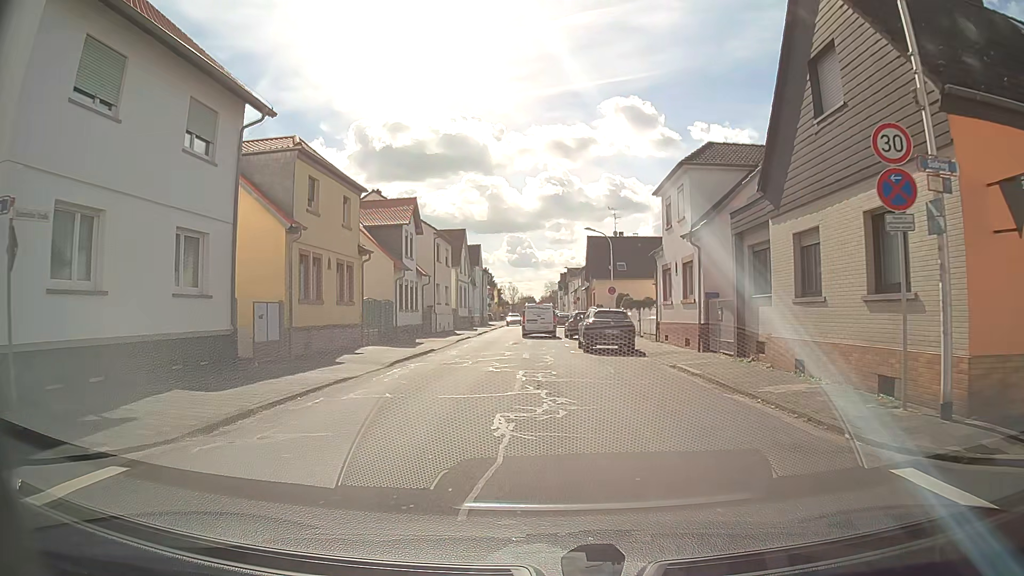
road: tertiary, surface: asphalt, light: Day
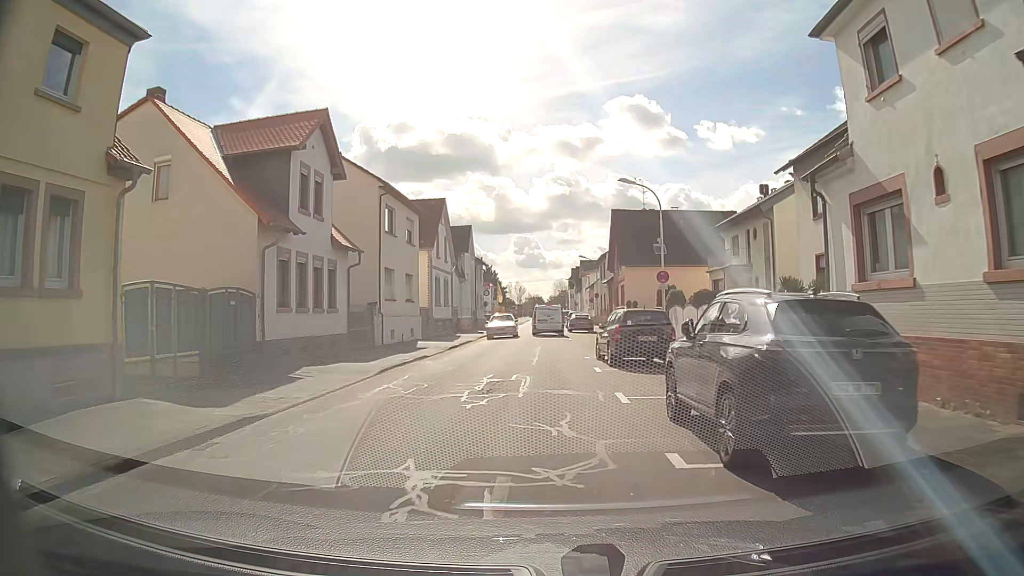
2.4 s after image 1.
(+0.1, +17.9) m; 0°
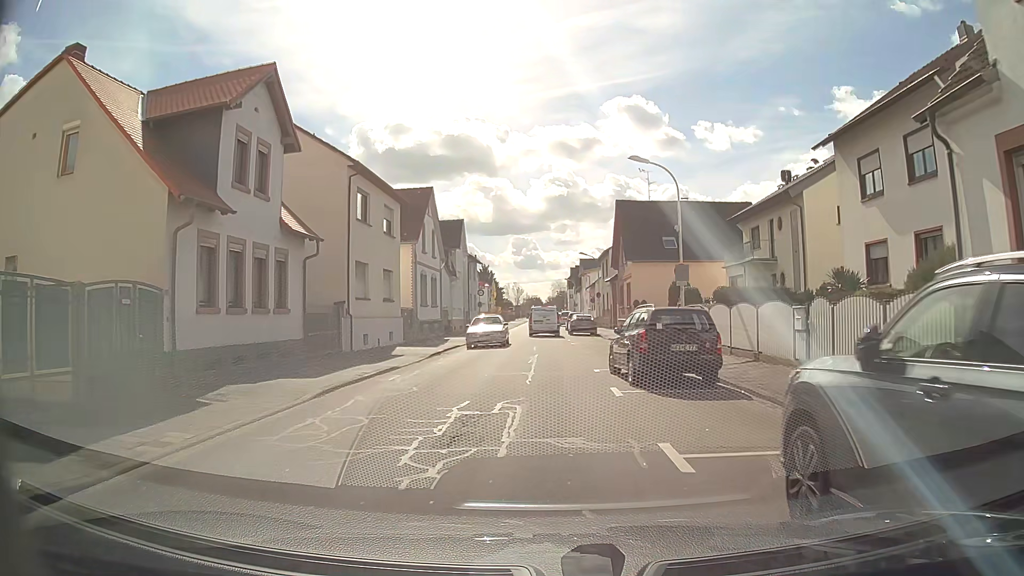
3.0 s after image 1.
(0.0, +4.6) m; 0°
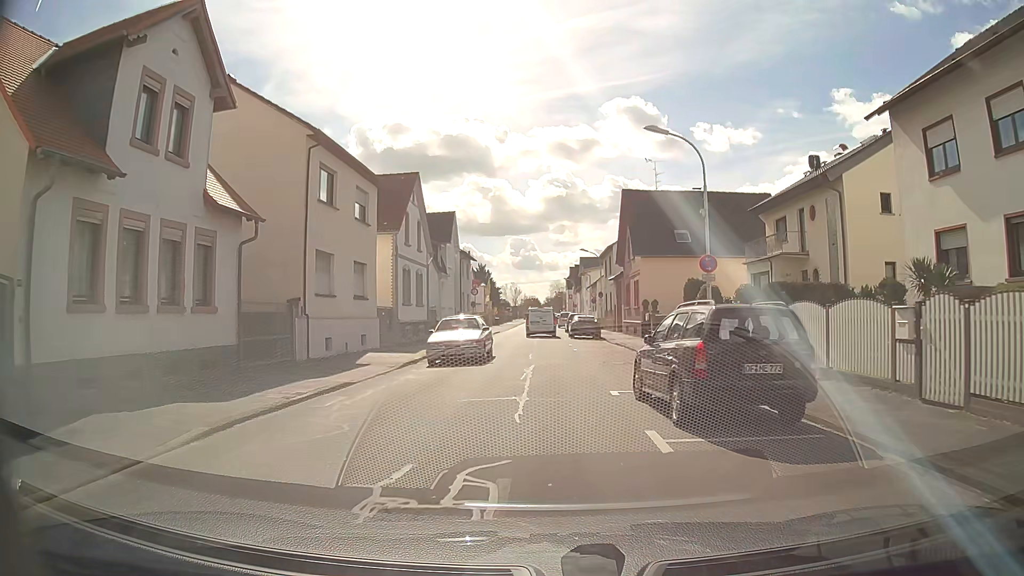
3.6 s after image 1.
(0.0, +4.5) m; -2°
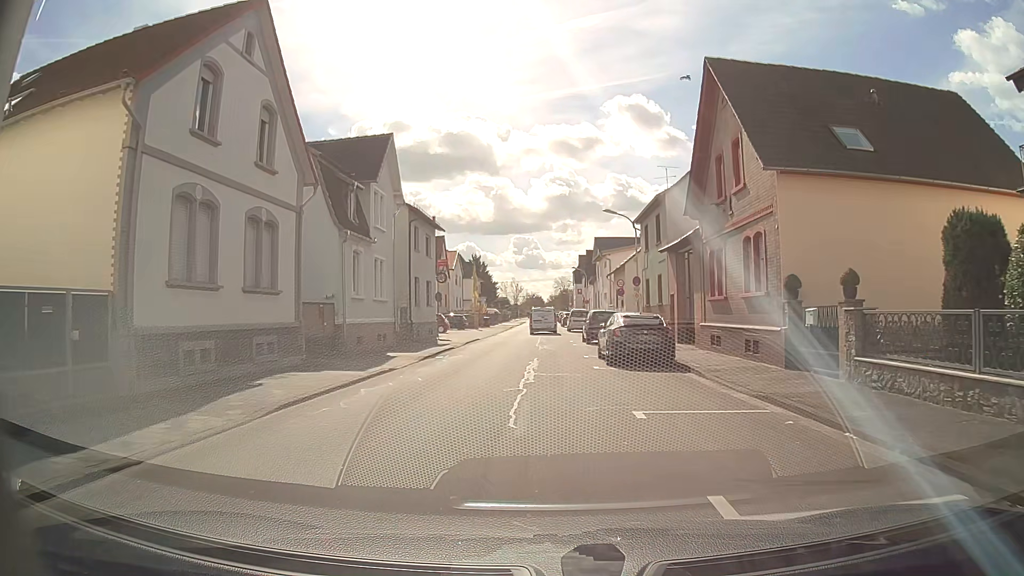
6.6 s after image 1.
(+0.6, +22.5) m; +1°
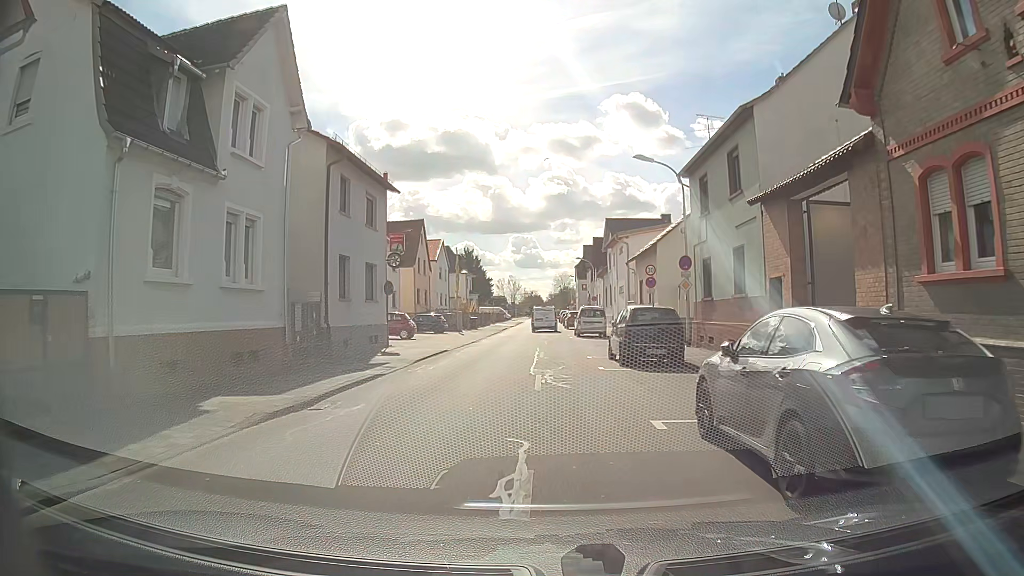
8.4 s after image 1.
(0.0, +13.6) m; 0°
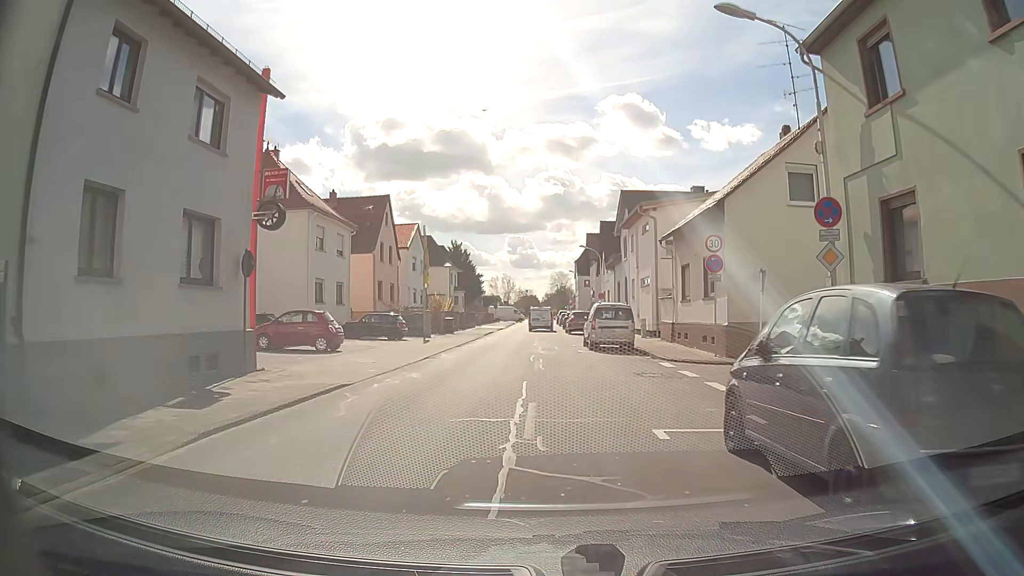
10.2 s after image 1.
(+0.1, +13.7) m; +1°
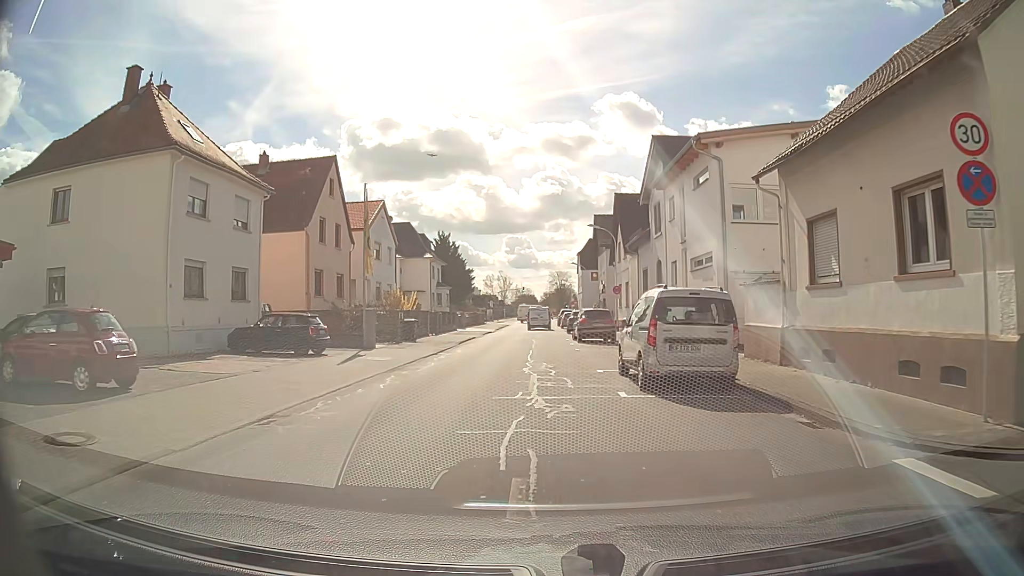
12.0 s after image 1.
(-0.1, +13.8) m; 0°
(0, +10) (0, +20) (0, +30) (0, +40) (0, +50) (0, +60) (0, +70) (0, +80) (0, +90) (+1, +100) m
